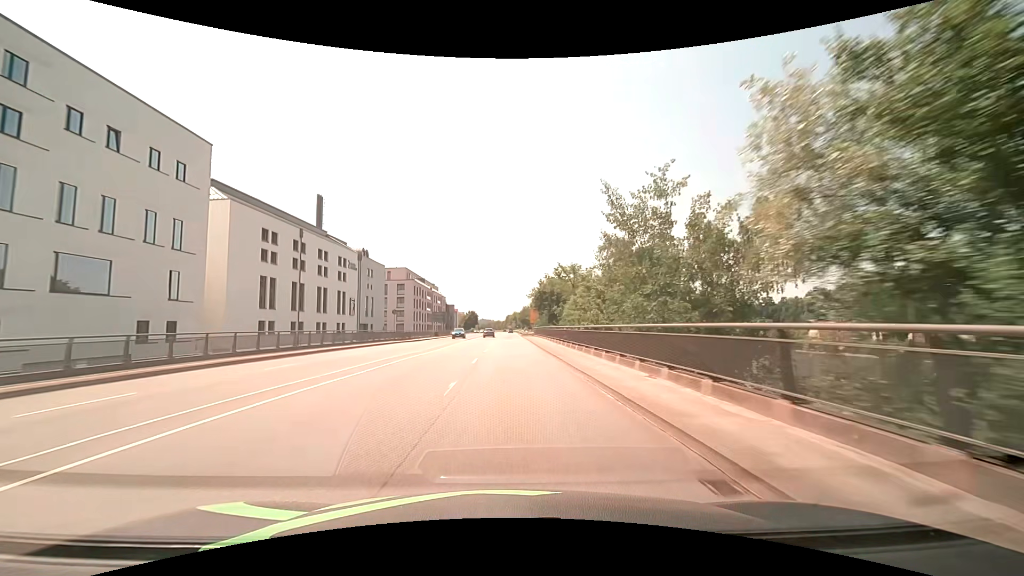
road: primary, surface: asphalt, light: Day
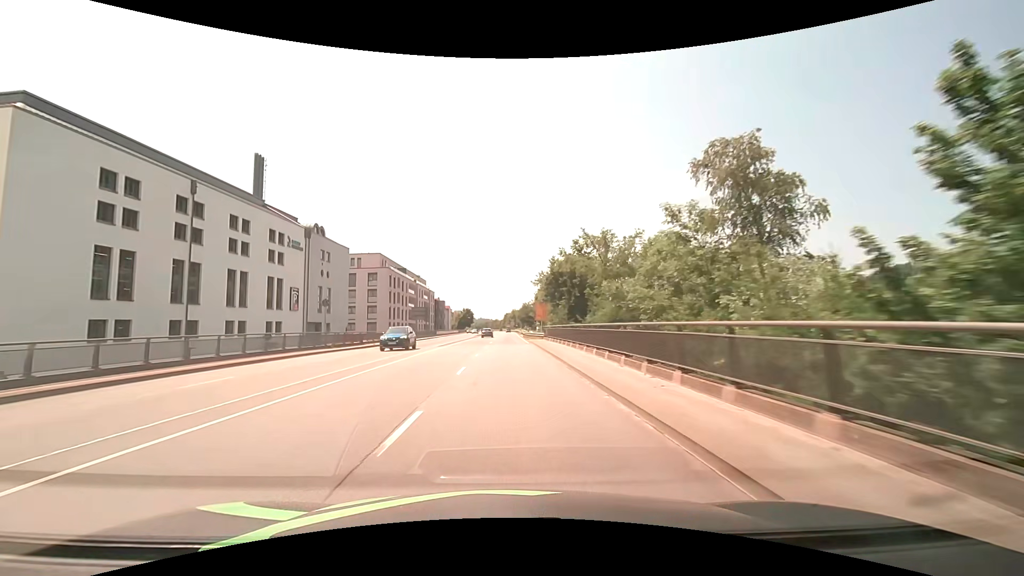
(+0.1, +22.4) m; 0°
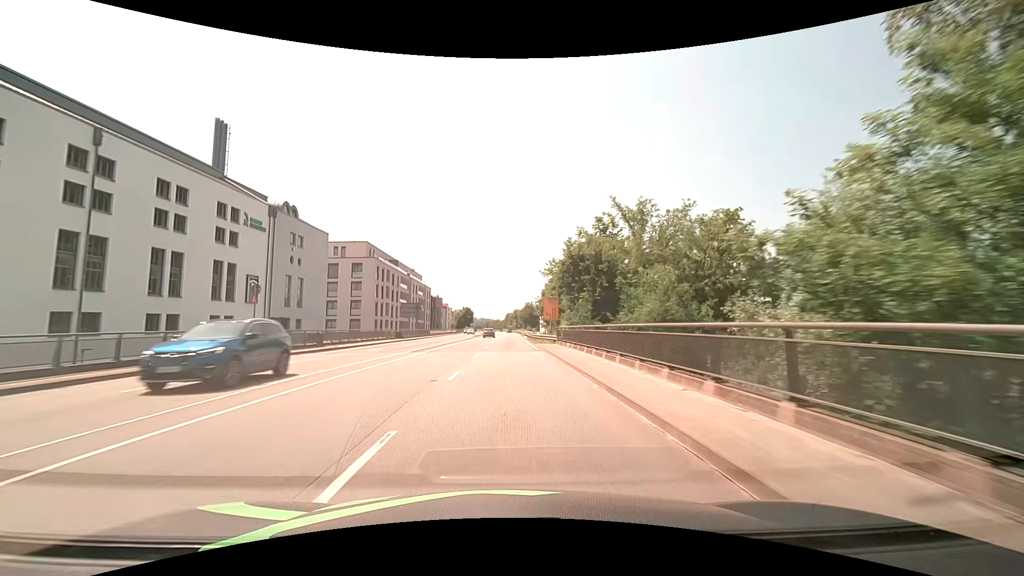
(0.0, +11.0) m; 0°
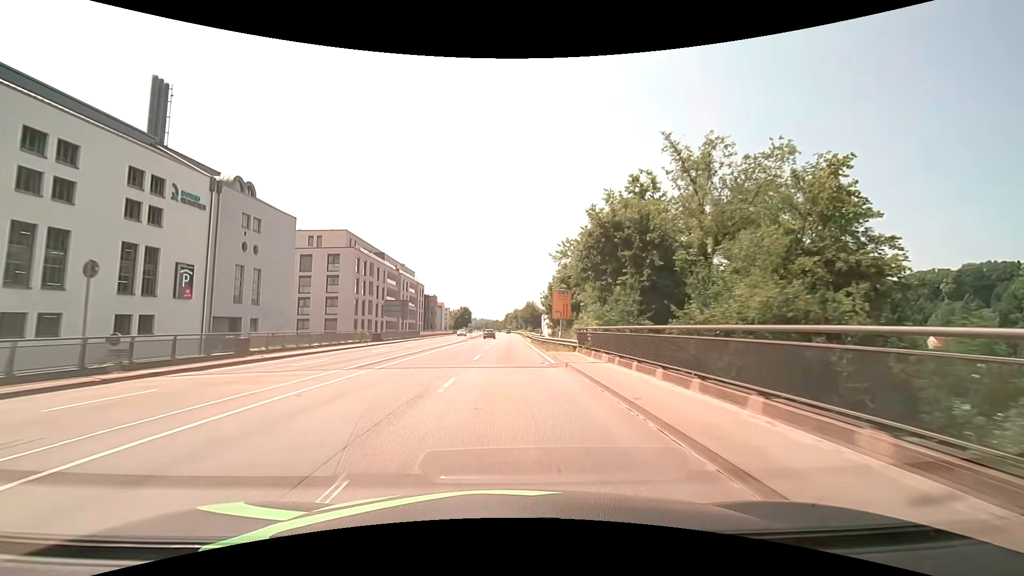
(0.0, +10.9) m; 0°
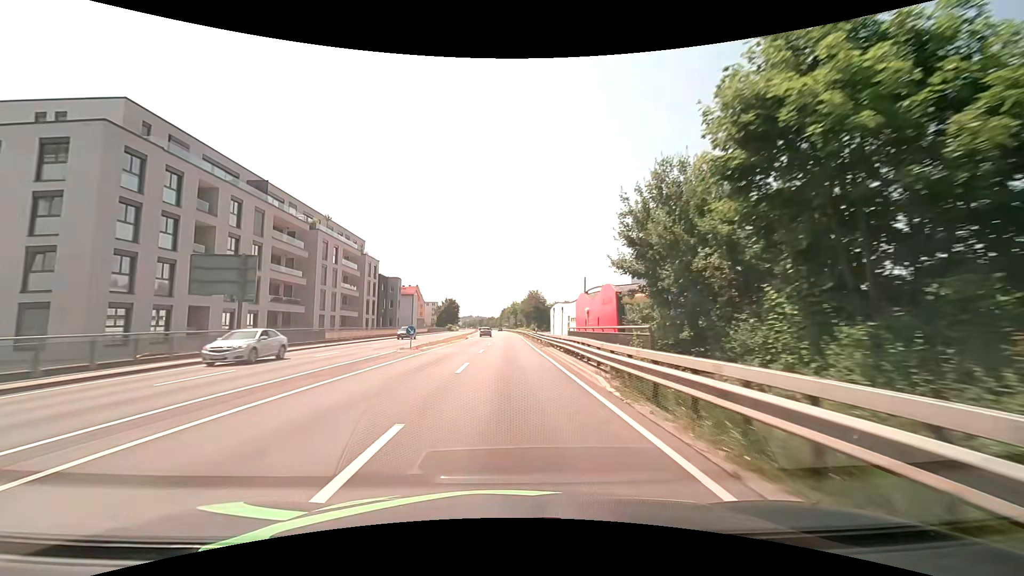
(+0.2, +43.1) m; 0°
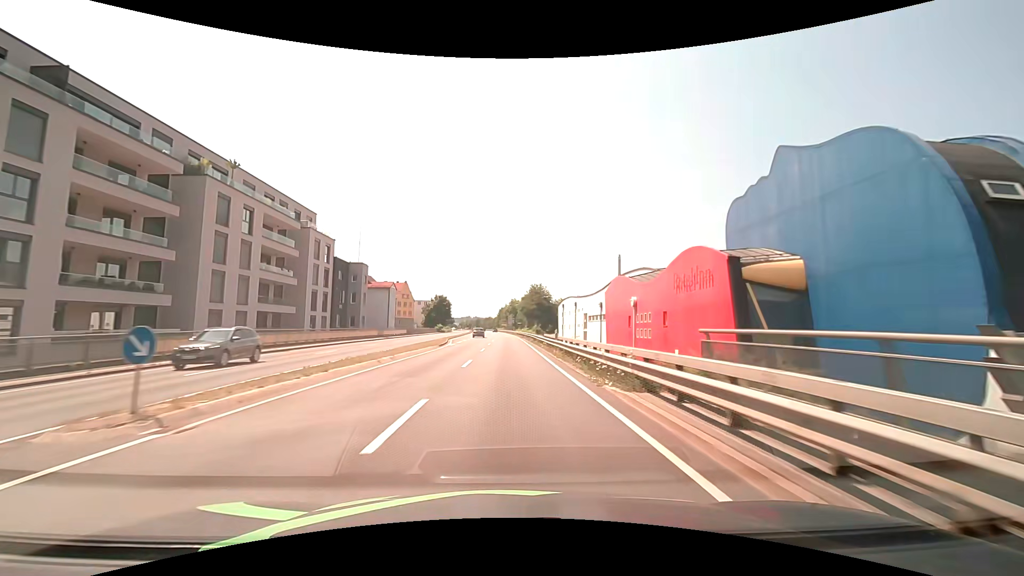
(+0.1, +21.5) m; 0°
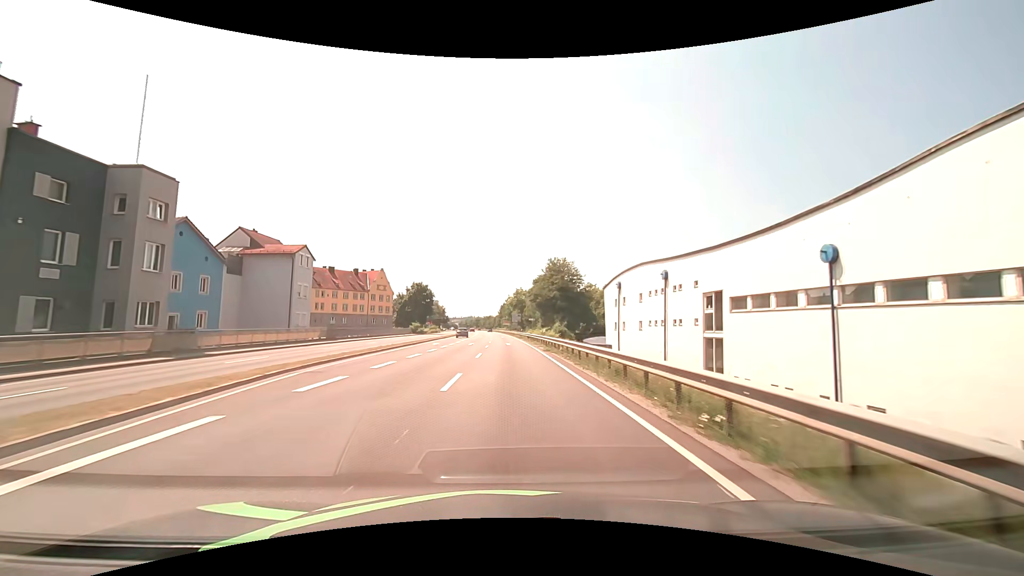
(-0.2, +42.9) m; 0°
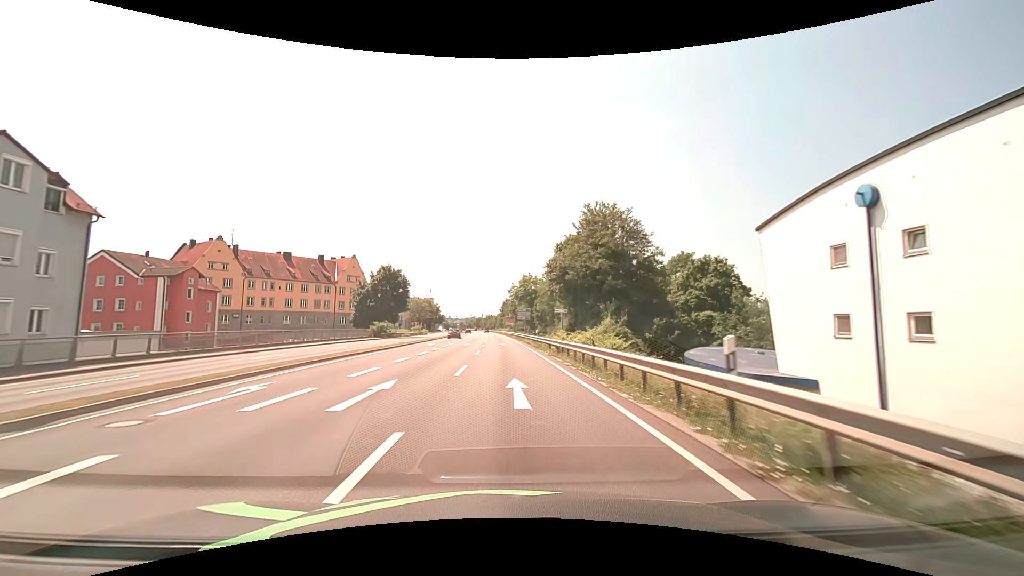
(-0.1, +32.2) m; 0°
(0, +10) (0, +20) (0, +30) (-1, +40) (-1, +50) (-1, +60) (-1, +70) (-2, +80) (-2, +90) (-3, +100) m
